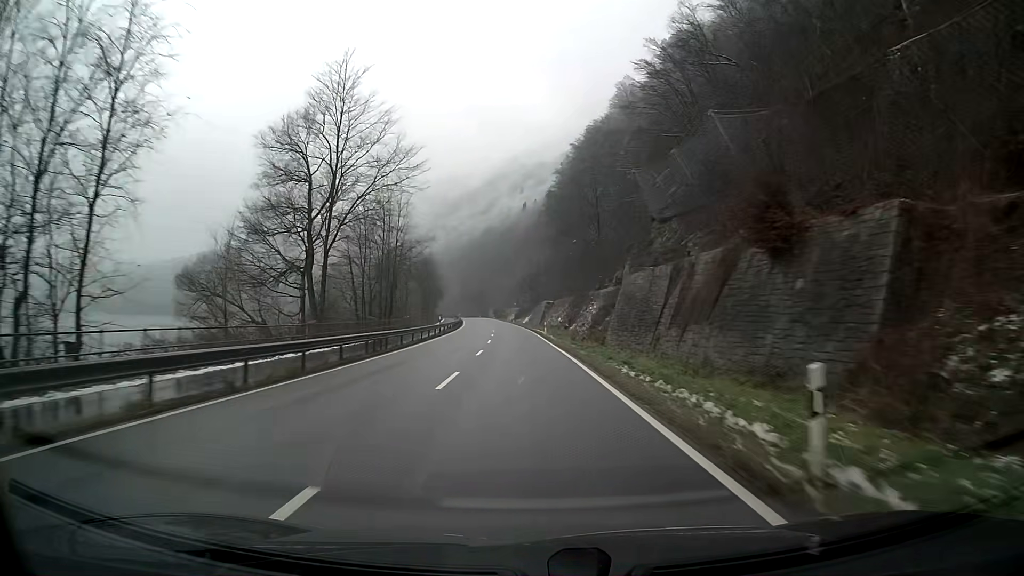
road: primary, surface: asphalt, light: Day
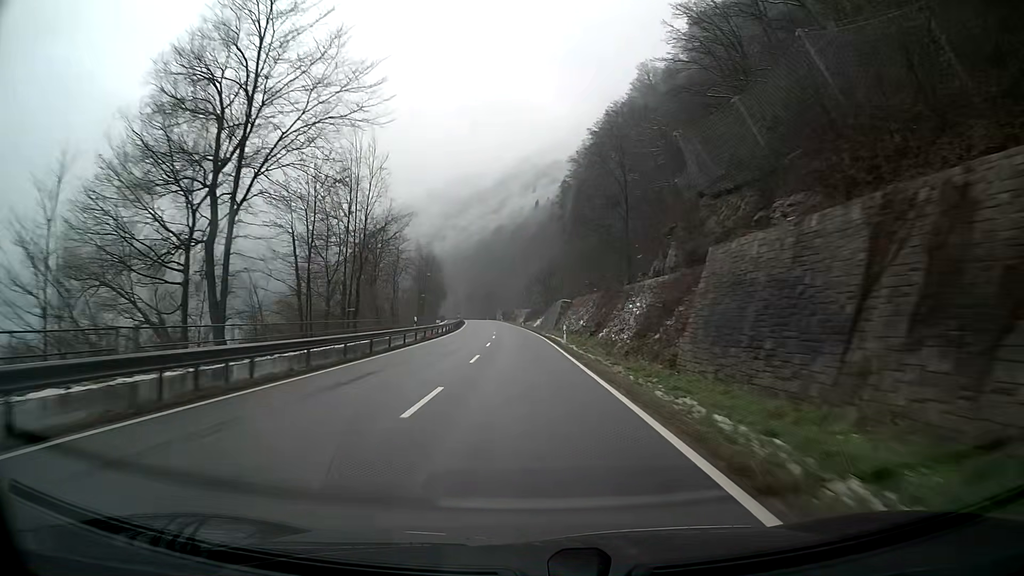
(-0.1, +15.8) m; -1°
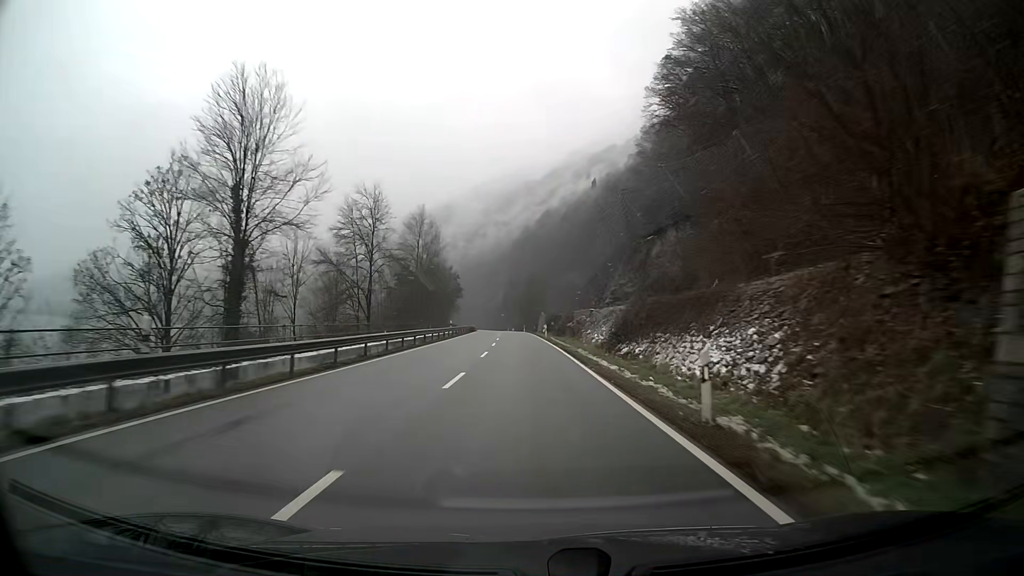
(-2.9, +78.7) m; -4°
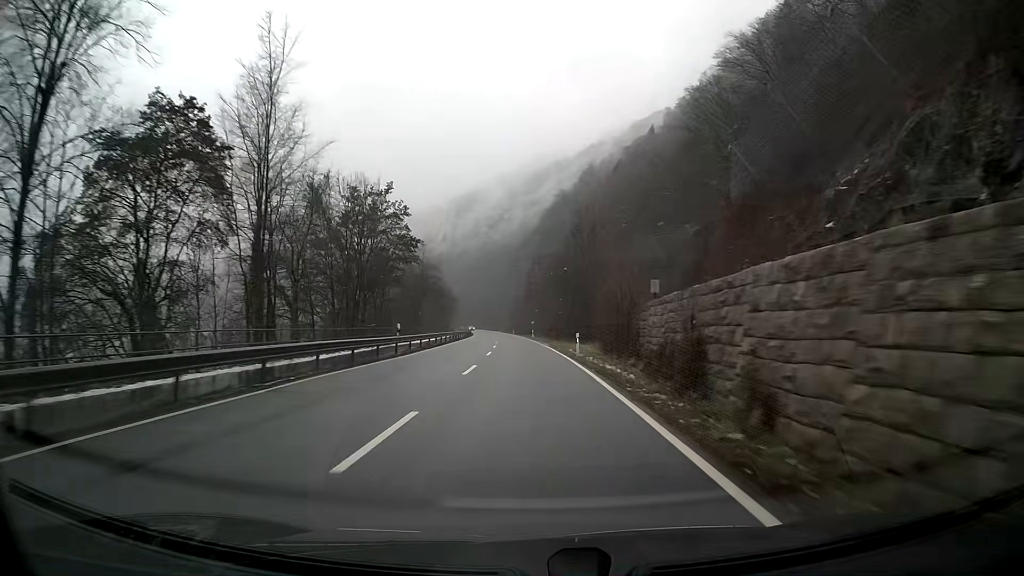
(-1.9, +78.8) m; -3°
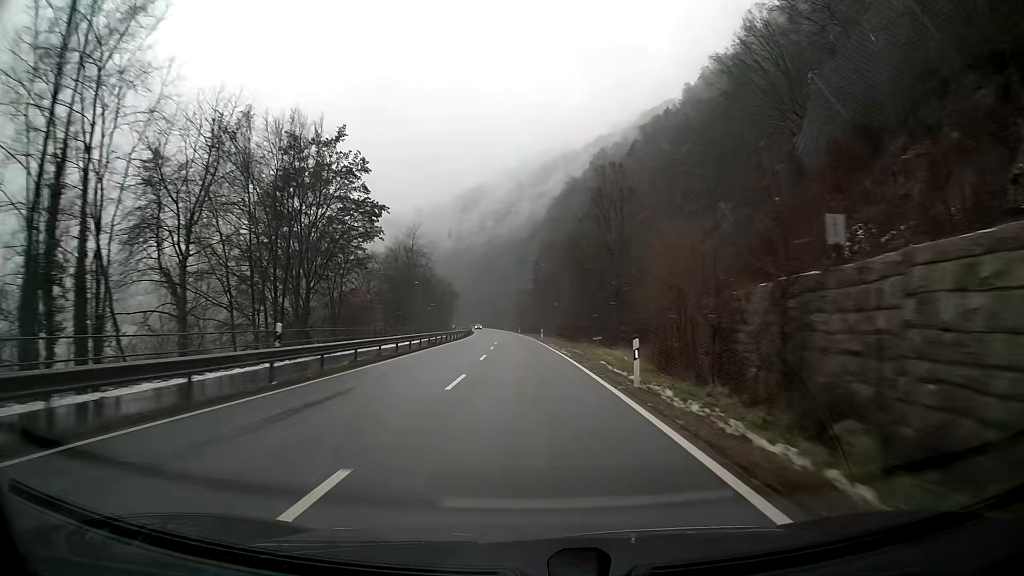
(-0.1, +15.8) m; -1°
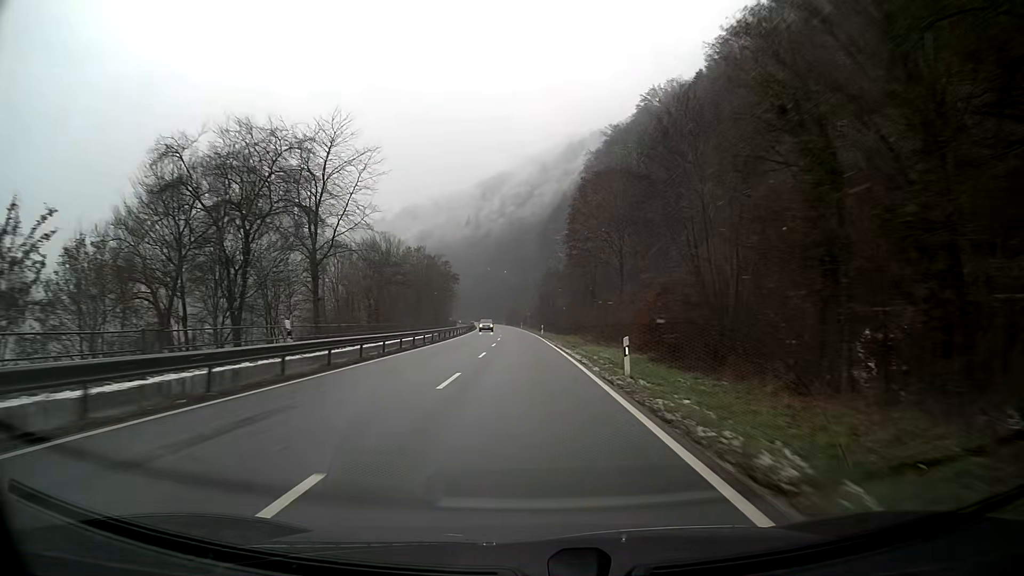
(-0.8, +47.6) m; -2°
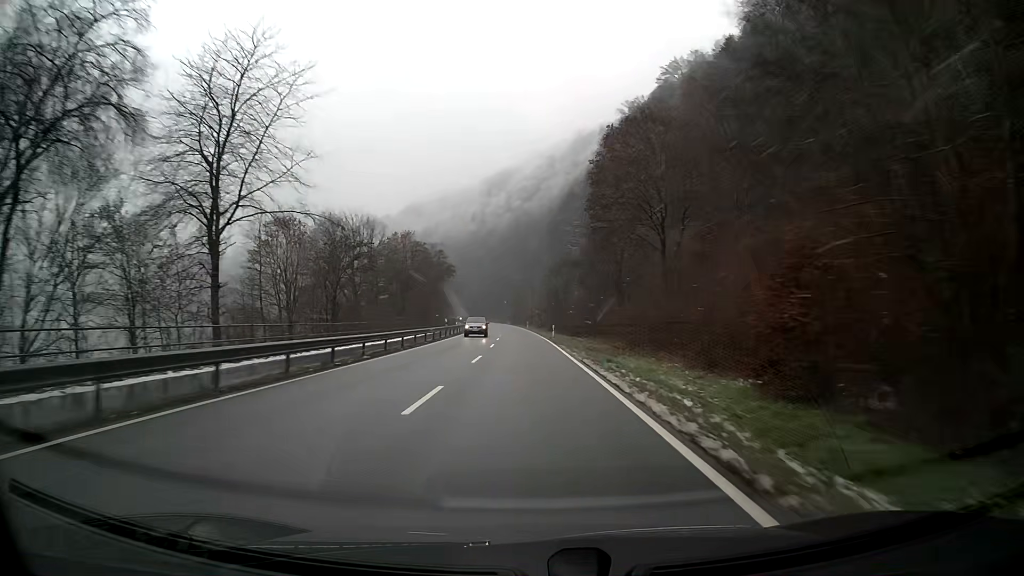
(-0.1, +15.9) m; -1°
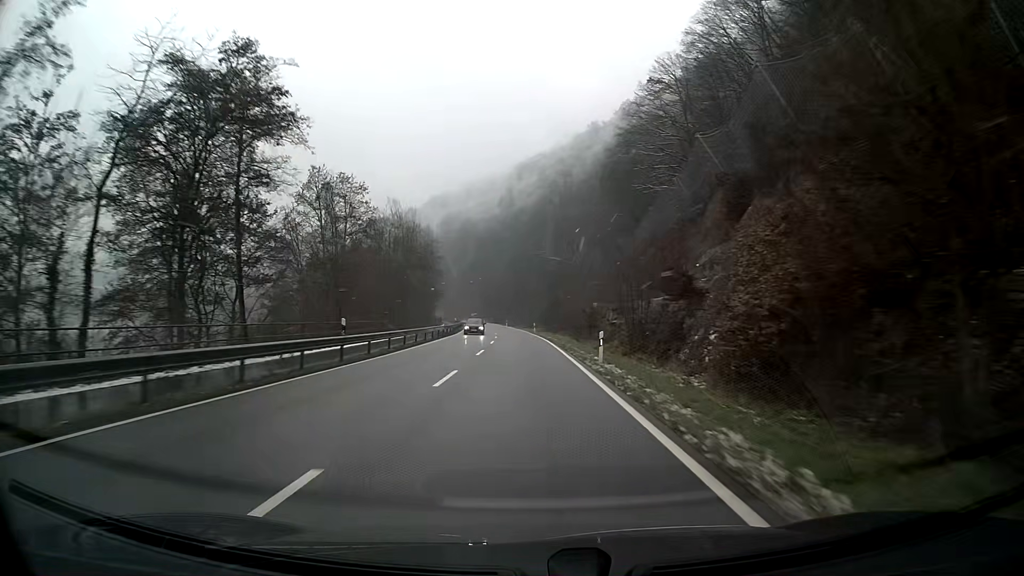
(-2.0, +79.3) m; -3°
